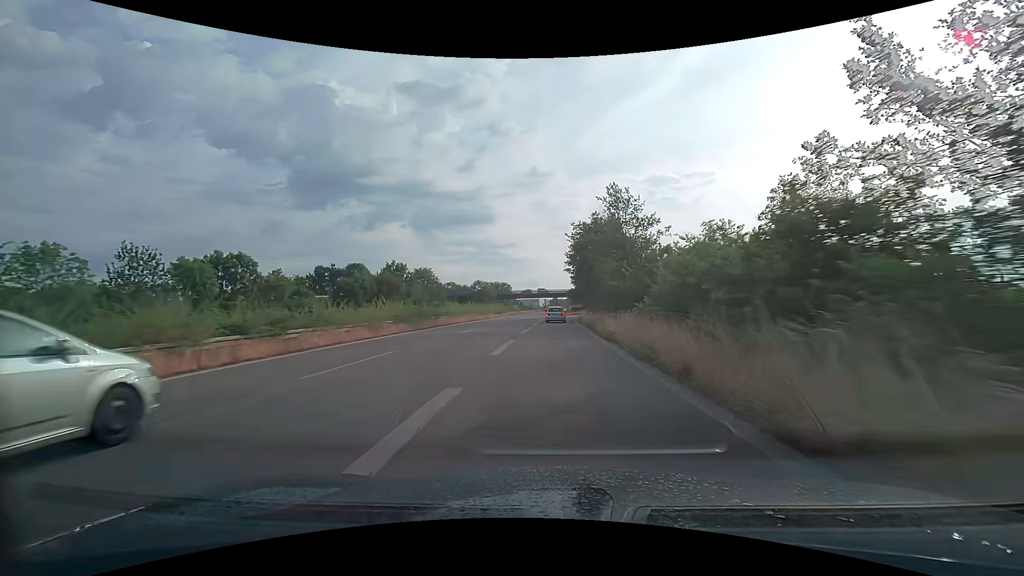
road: trunk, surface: asphalt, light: Day
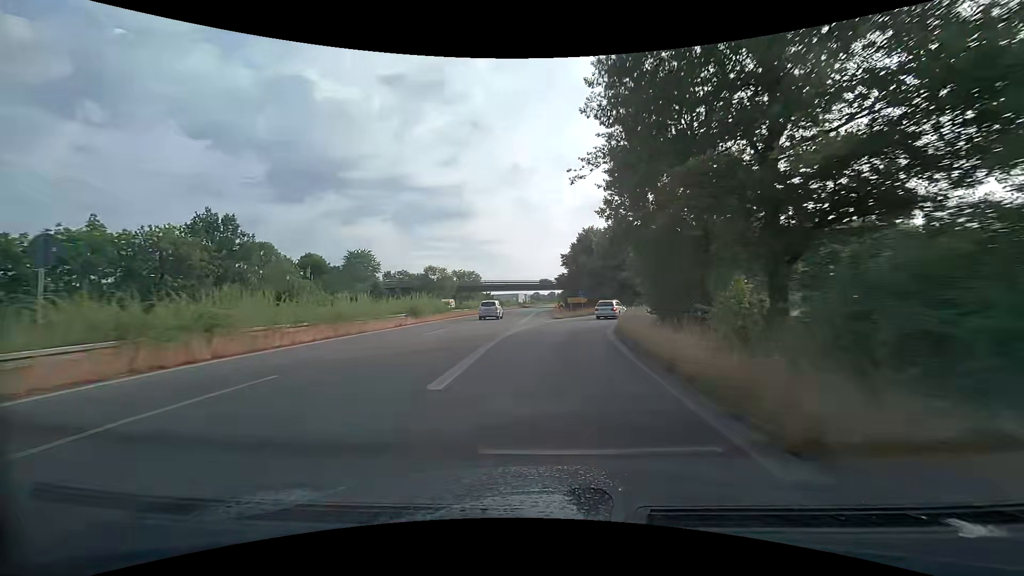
(+0.7, +42.2) m; +2°
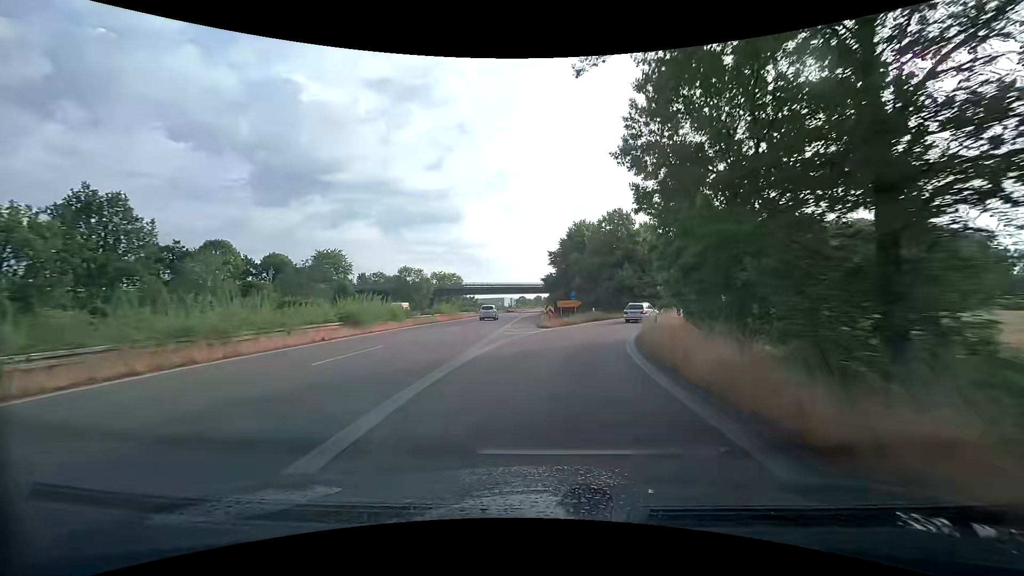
(0.0, +9.5) m; +1°
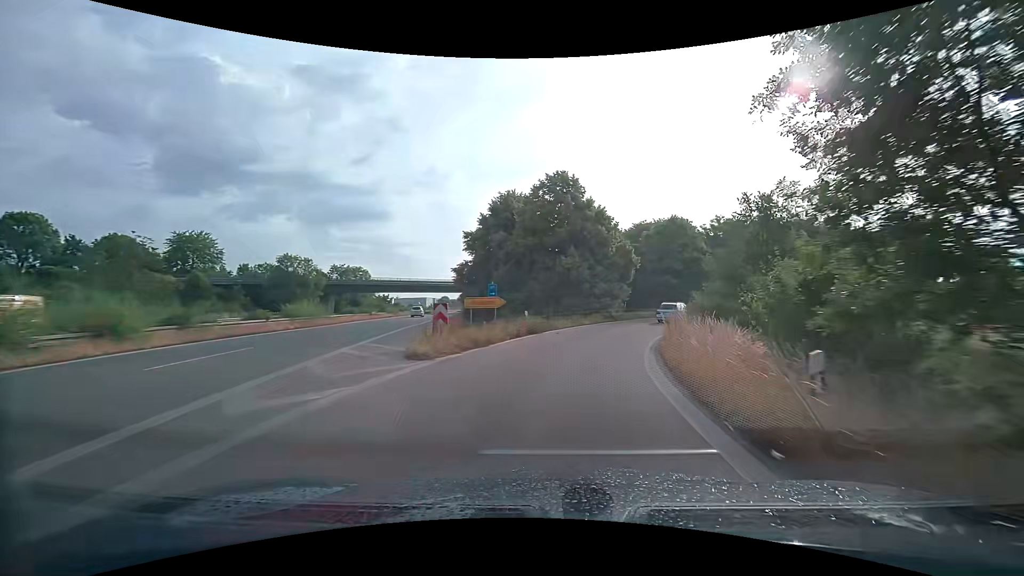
(+1.1, +17.9) m; +8°
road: trunk_link
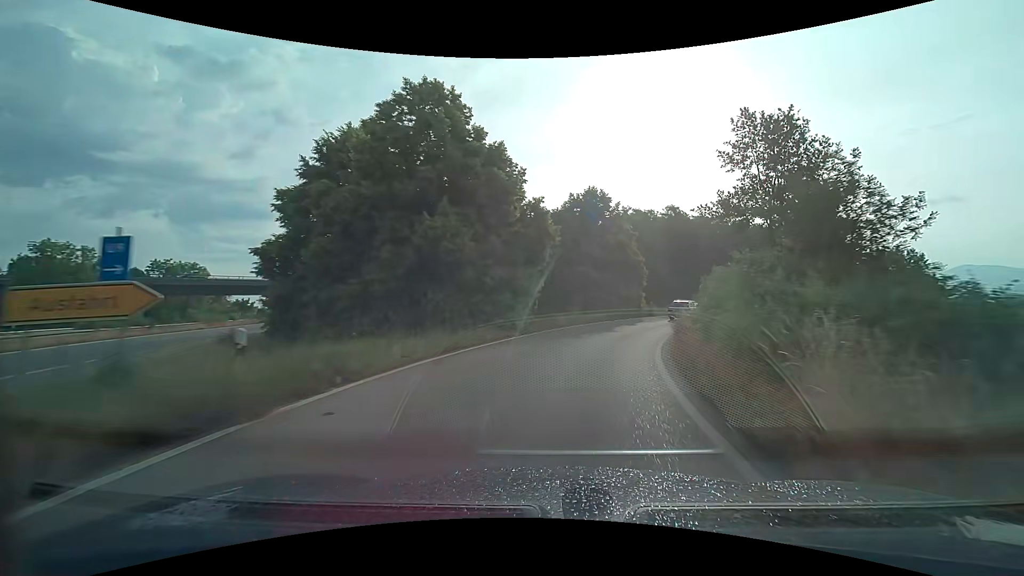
(+1.6, +17.0) m; +11°
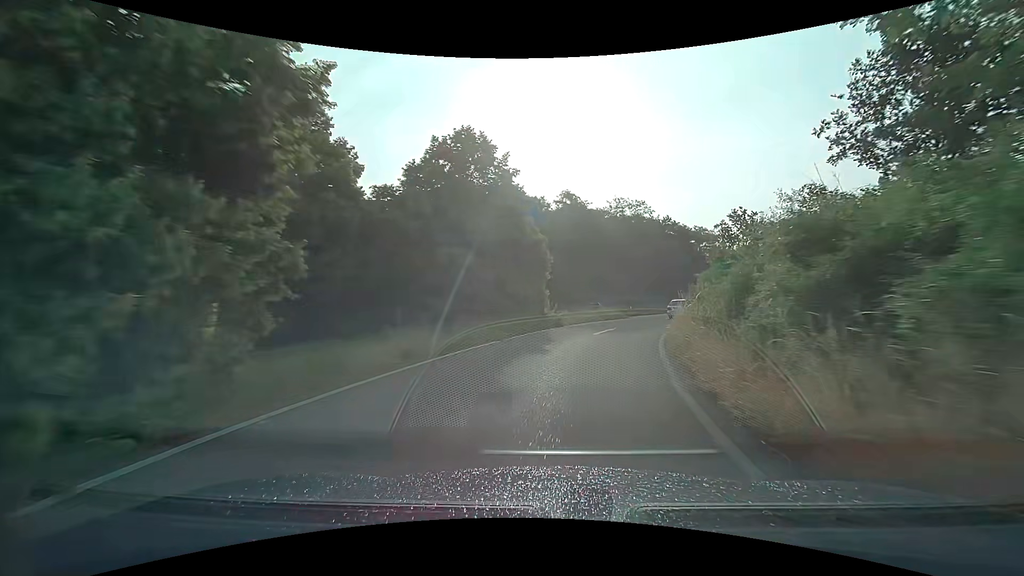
(+2.2, +16.4) m; +14°
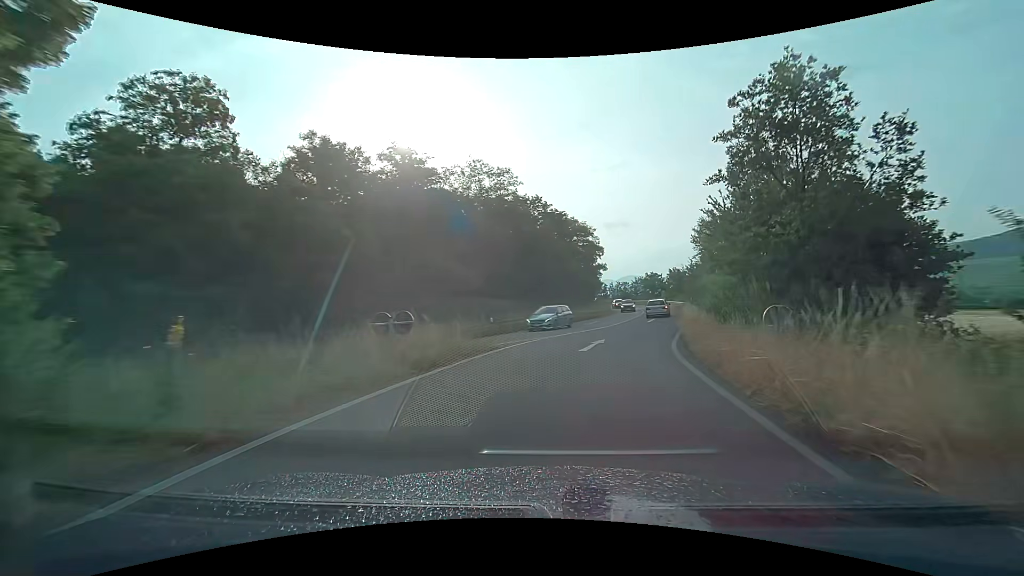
(+3.1, +24.4) m; +15°
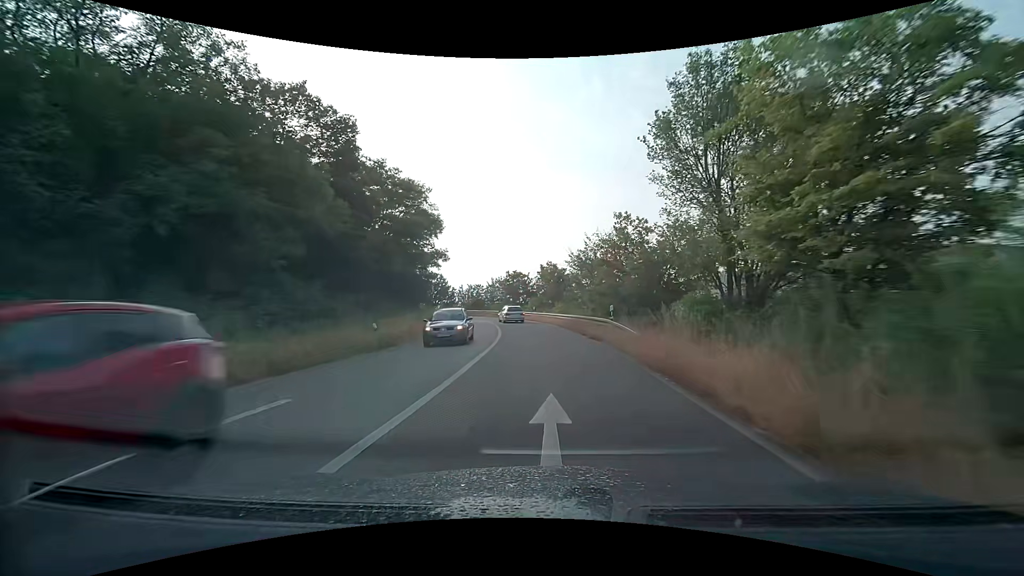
(+6.1, +31.5) m; +18°
